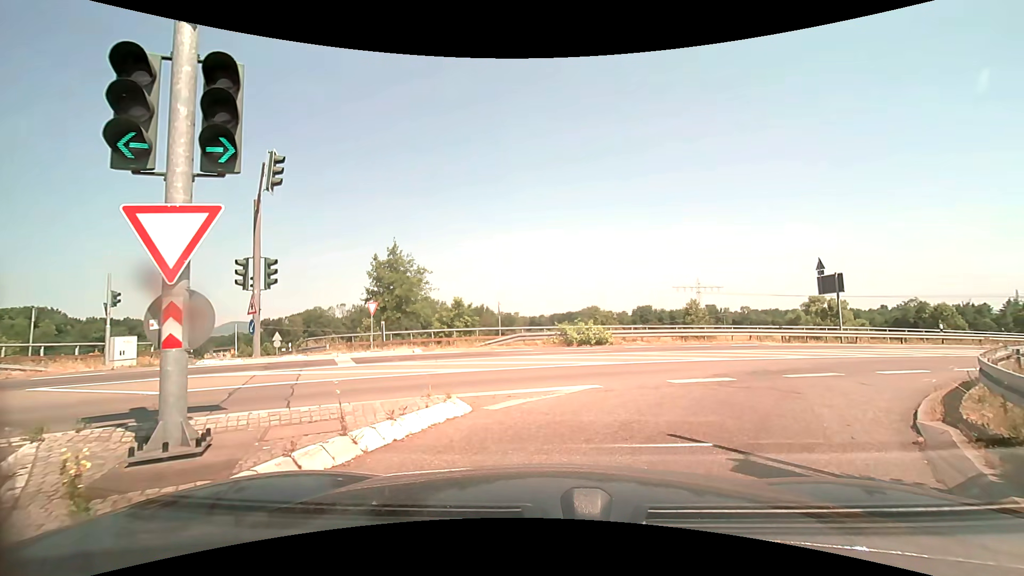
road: trunk_link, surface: asphalt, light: Day
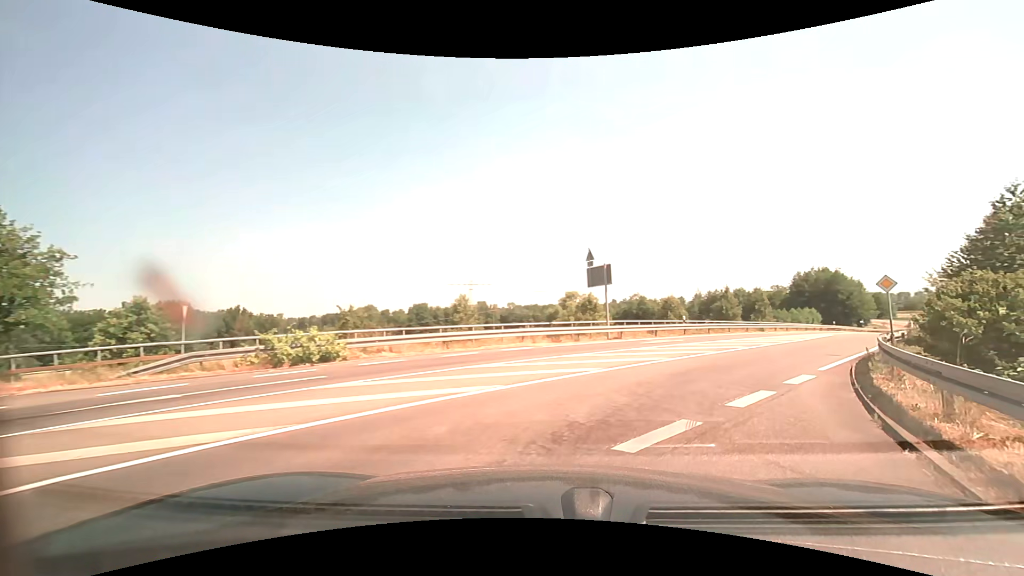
(+1.7, +7.5) m; +27°
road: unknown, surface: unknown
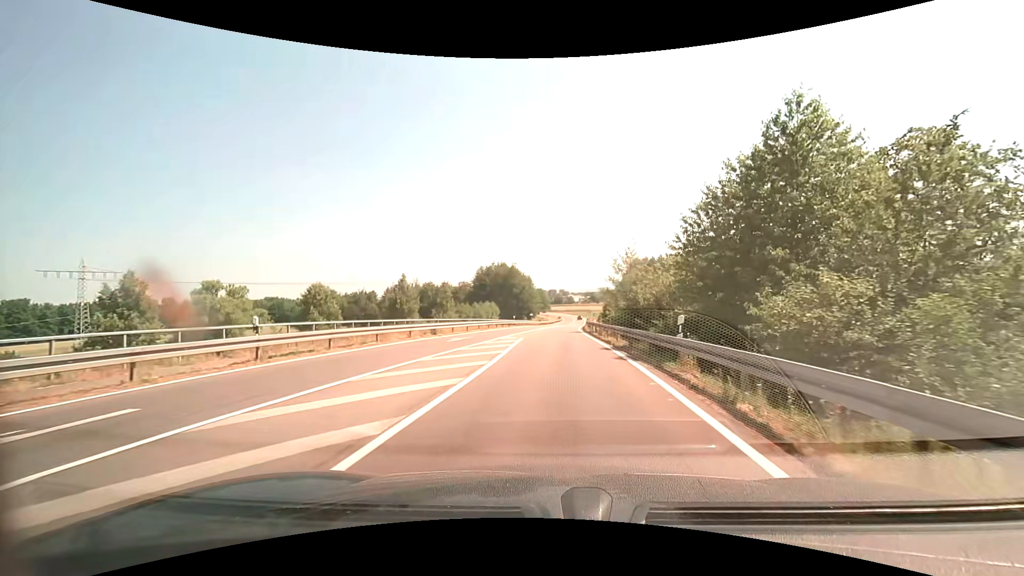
(+7.1, +19.1) m; +31°
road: secondary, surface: asphalt
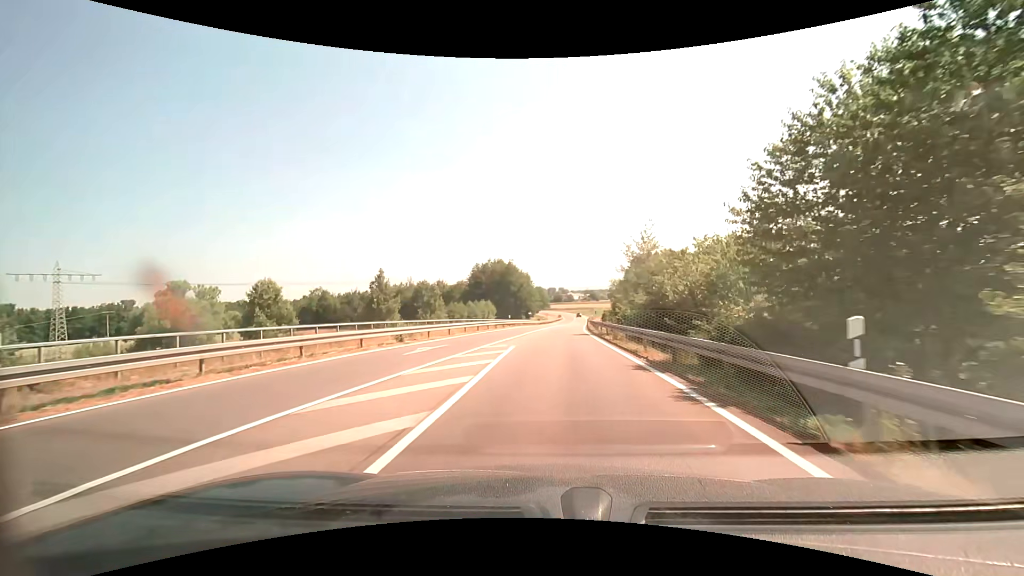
(0.0, +7.1) m; 0°
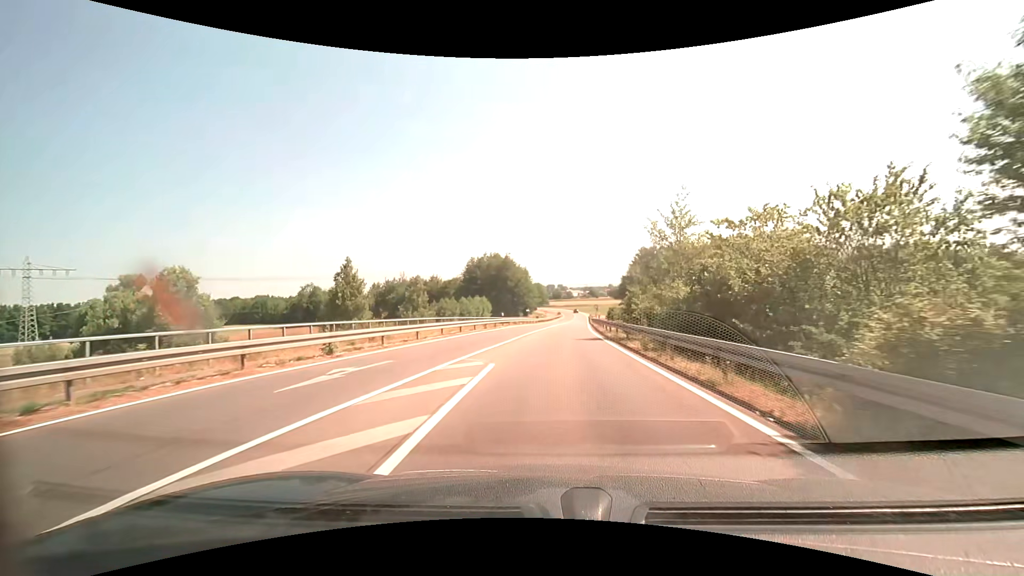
(0.0, +7.7) m; 0°
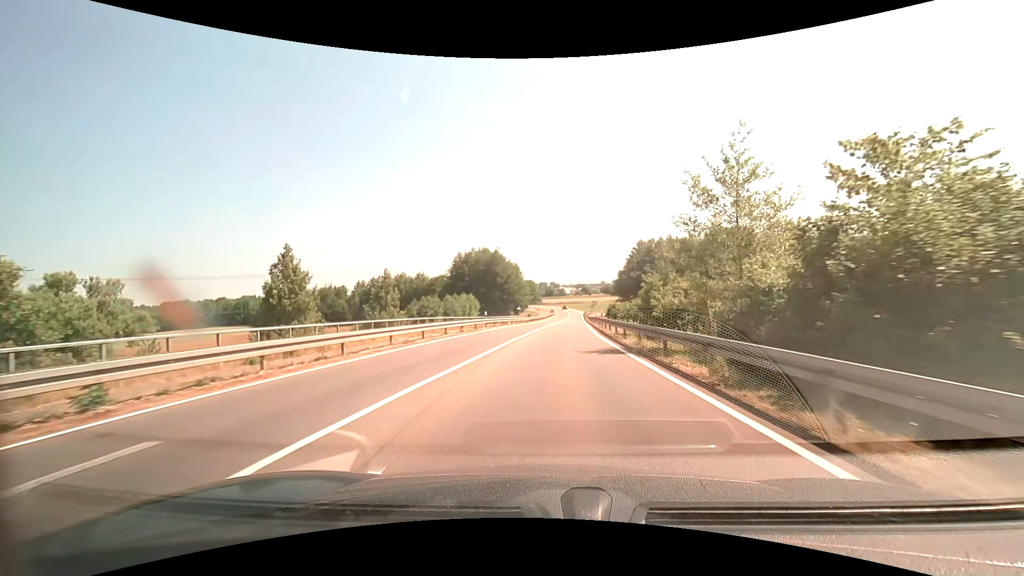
(+0.1, +8.0) m; +1°
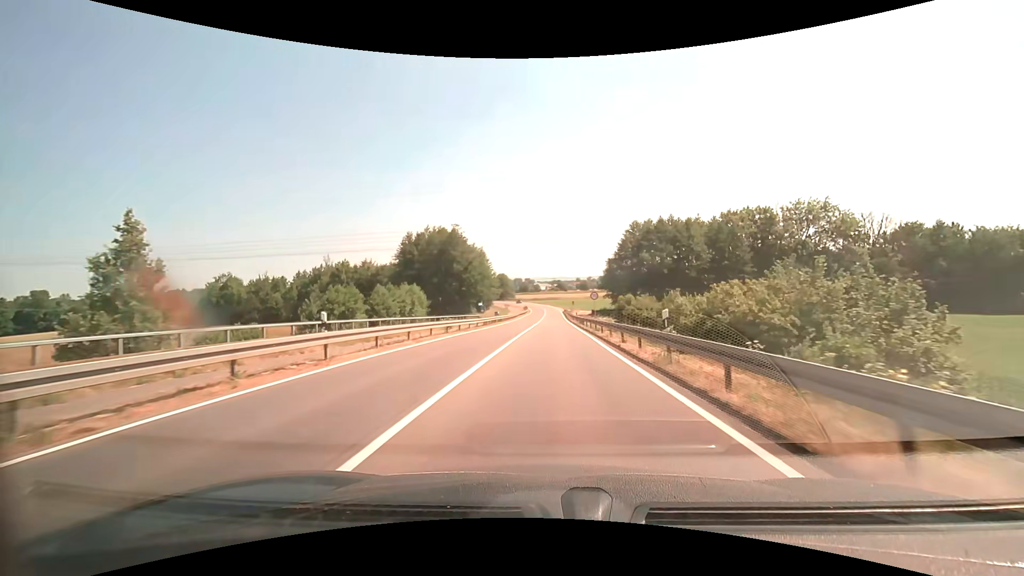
(+0.6, +25.9) m; +3°
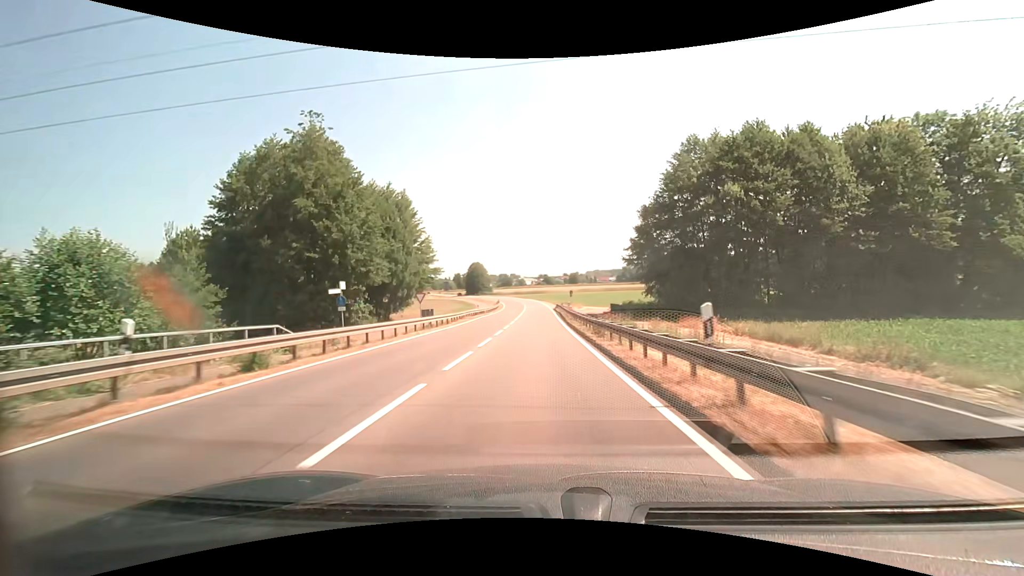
(+1.1, +50.2) m; +1°
(0, +10) (0, +20) (0, +30) (0, +40) (0, +50) (-1, +60) (-1, +70) (-1, +80) (-2, +90) (-2, +100) m
